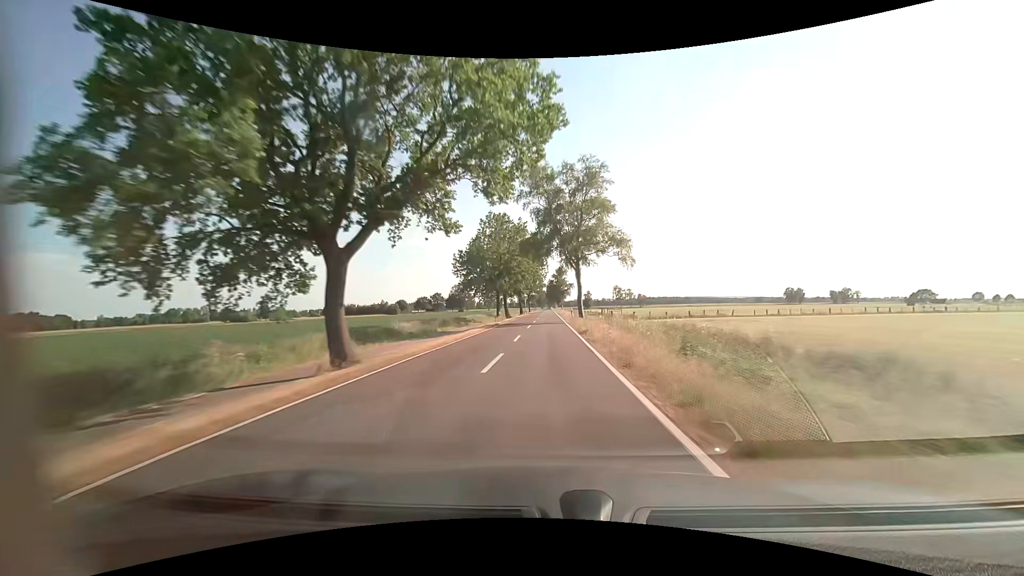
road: tertiary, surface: asphalt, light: Day
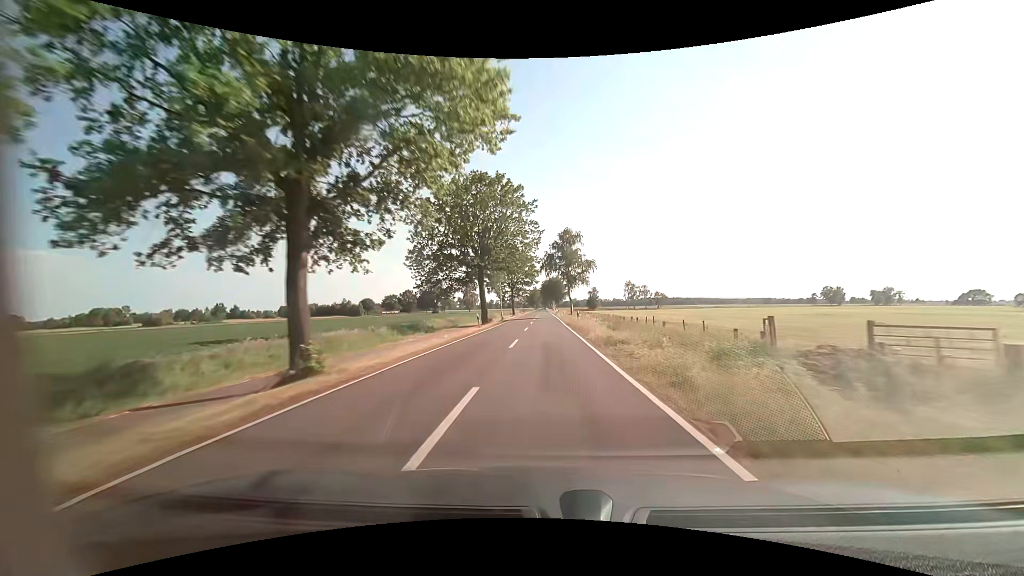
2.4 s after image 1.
(+0.2, +63.3) m; +1°
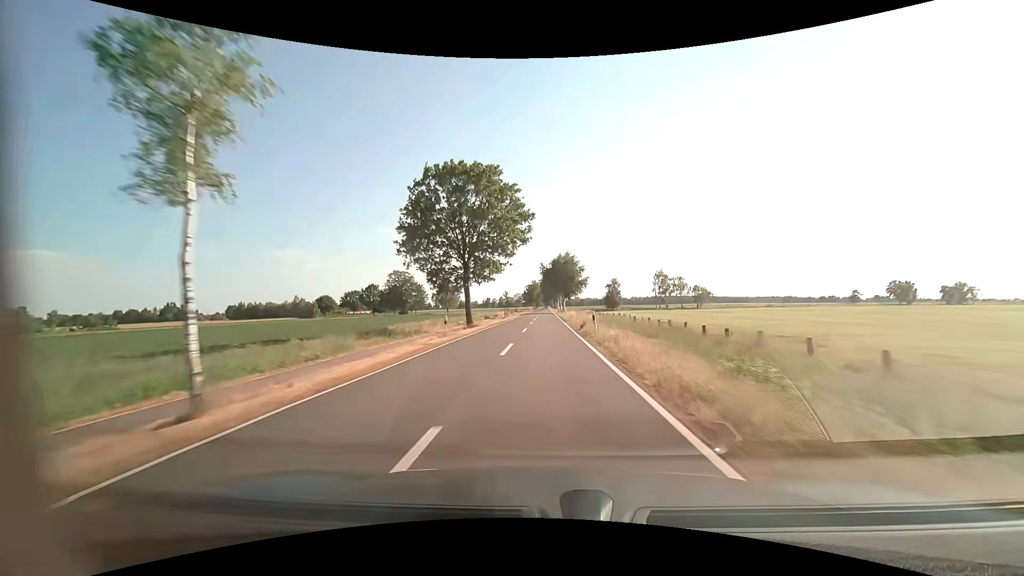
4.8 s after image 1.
(0.0, +63.4) m; 0°
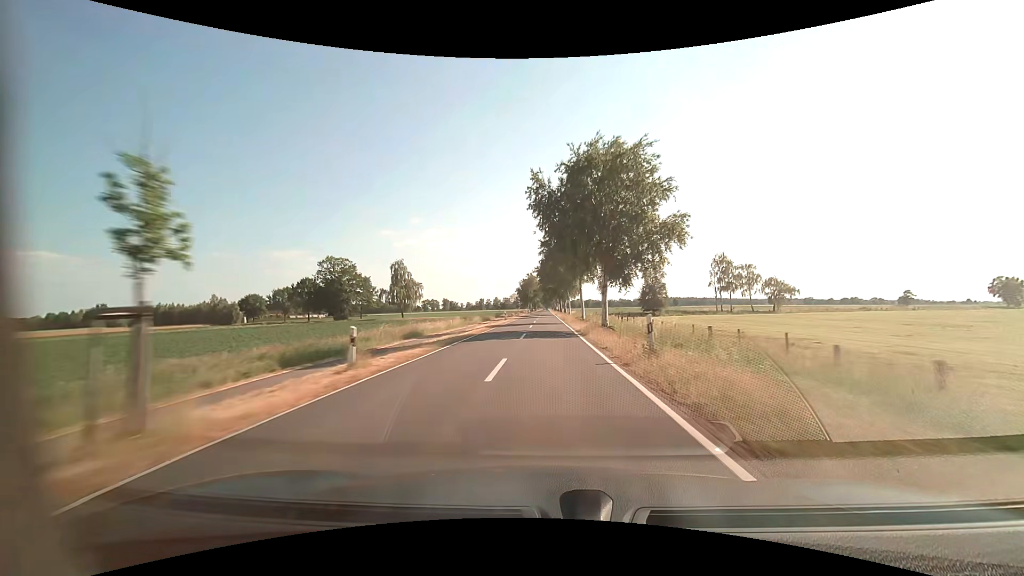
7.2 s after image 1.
(0.0, +63.4) m; 0°
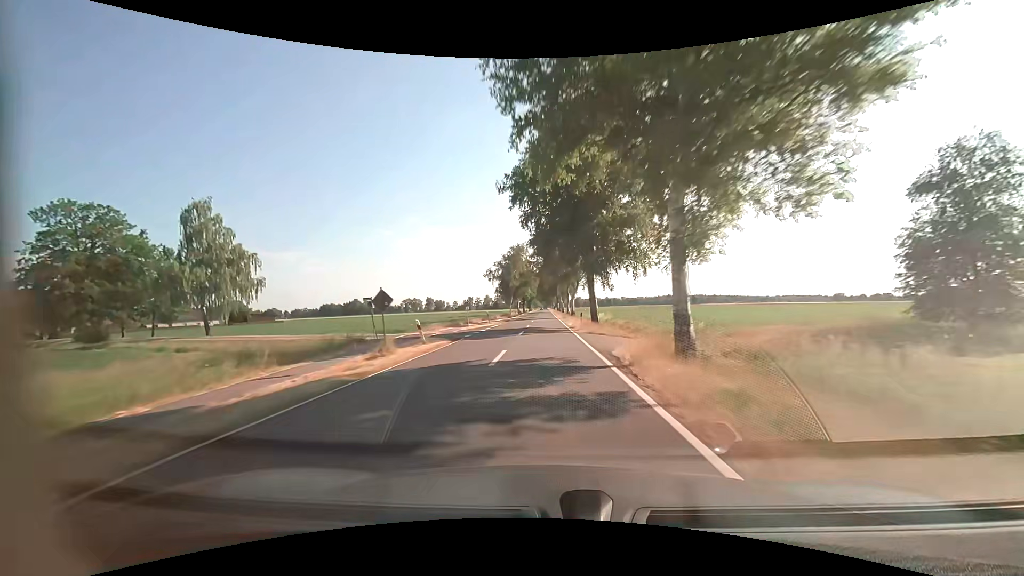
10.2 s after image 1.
(+0.4, +79.2) m; 0°
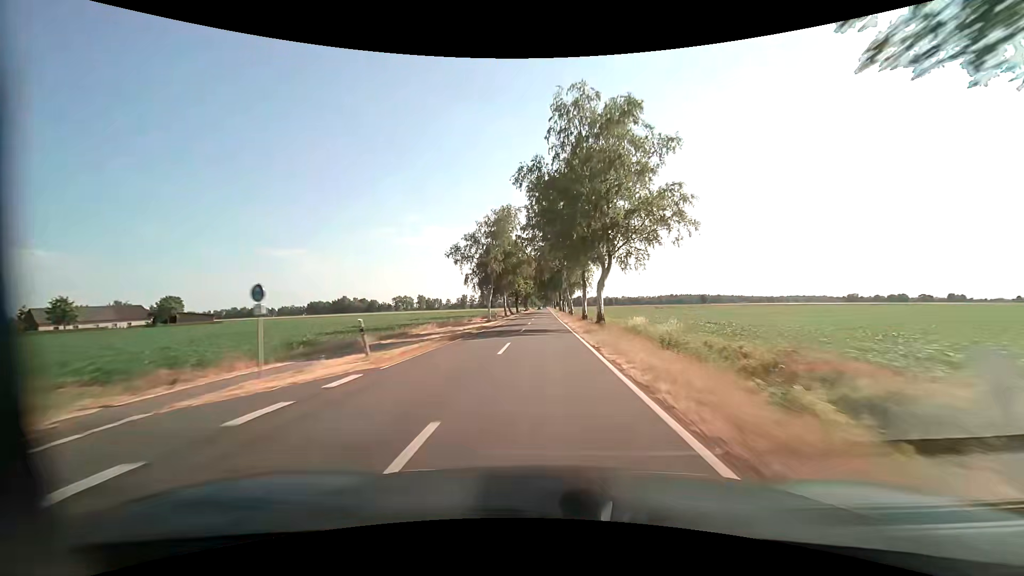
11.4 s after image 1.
(-0.2, +31.7) m; 0°
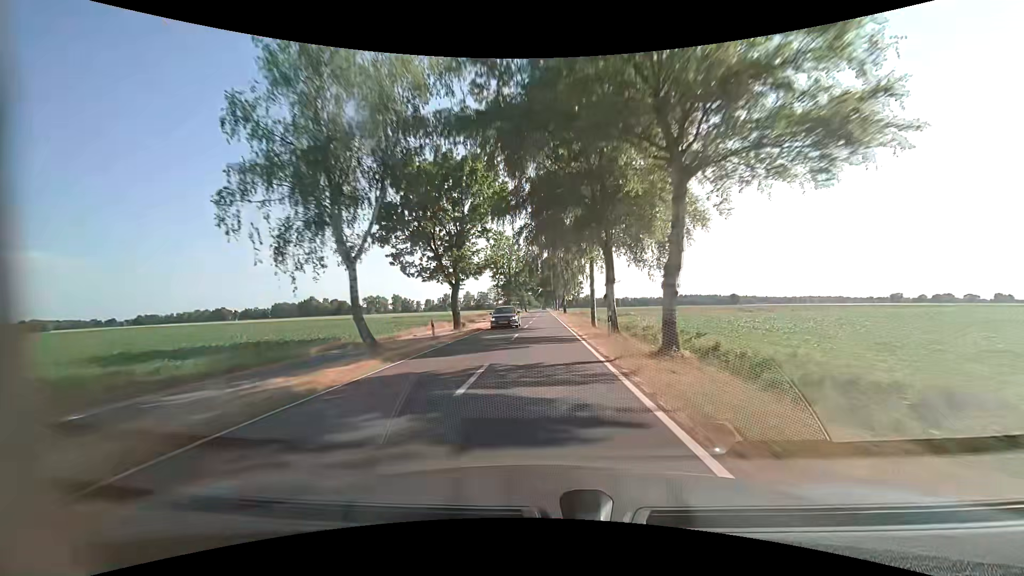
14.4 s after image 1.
(+0.3, +79.2) m; 0°
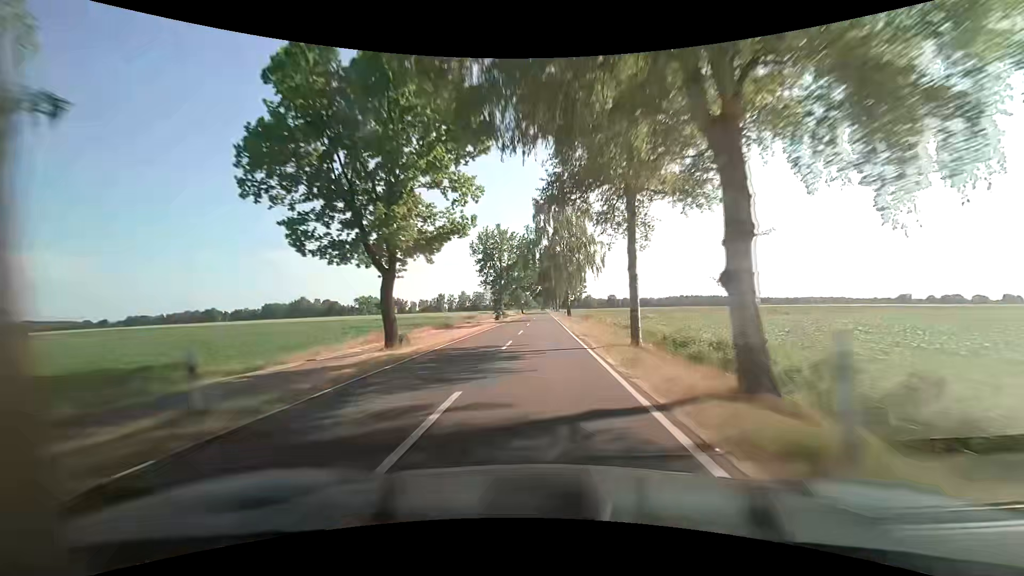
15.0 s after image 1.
(0.0, +15.8) m; 0°
(0, +10) (0, +20) (0, +30) (0, +40) (0, +50) (0, +60) (0, +70) (0, +80) (0, +90) (0, +100) m
